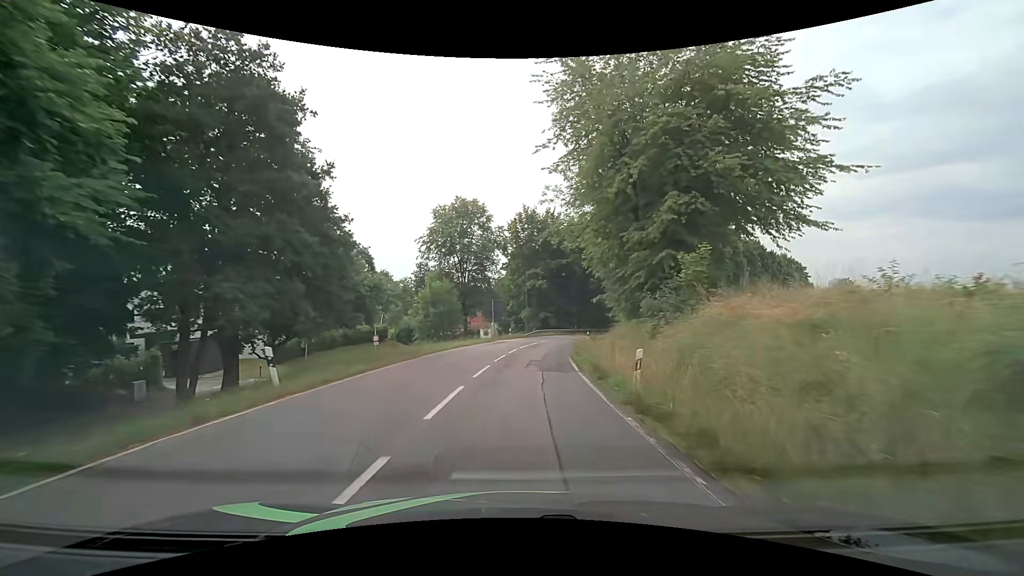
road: tertiary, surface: asphalt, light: Day
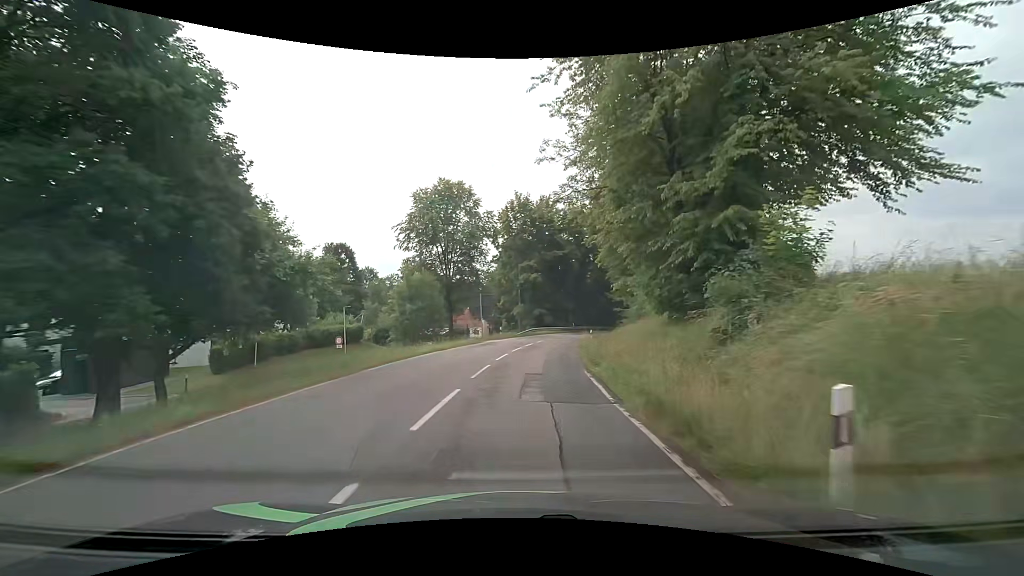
(+0.1, +7.0) m; +2°
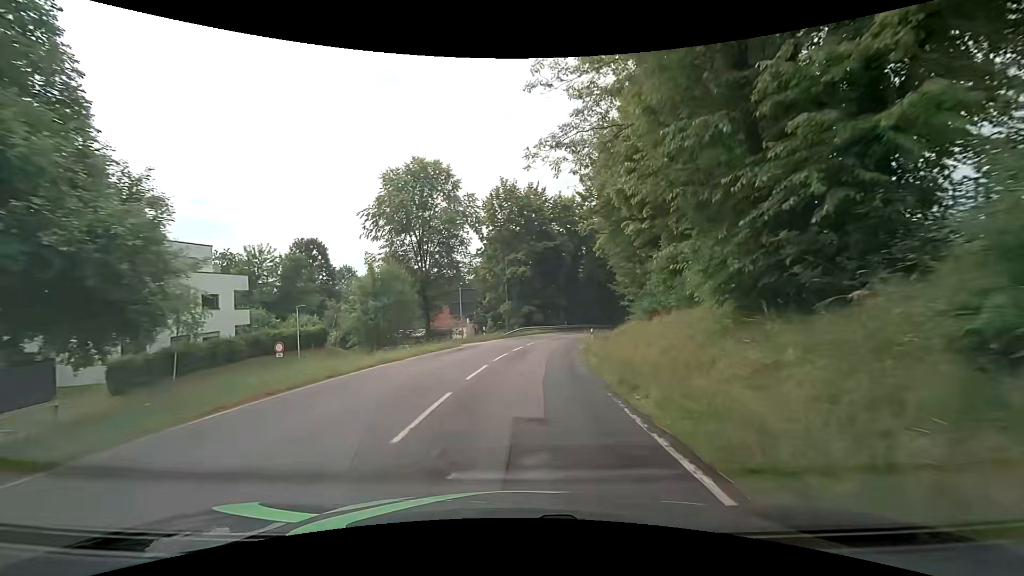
(0.0, +6.9) m; 0°
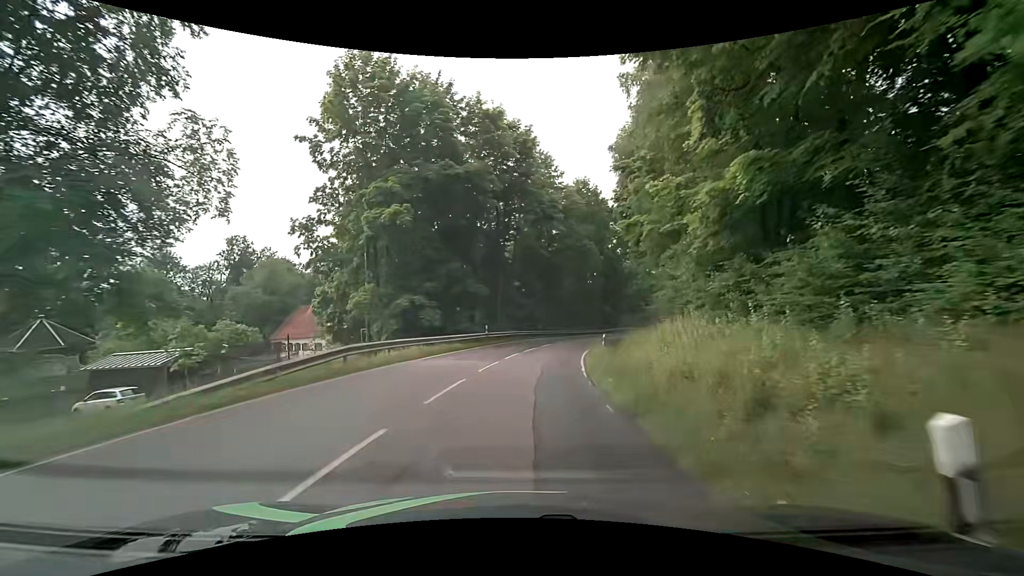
(+2.6, +33.5) m; +9°
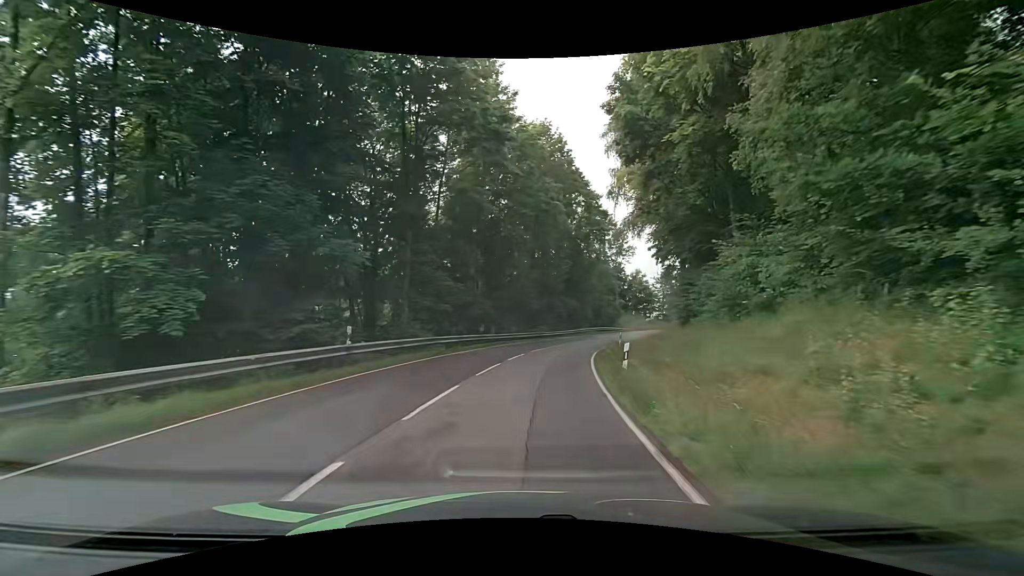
(+1.2, +19.7) m; +7°
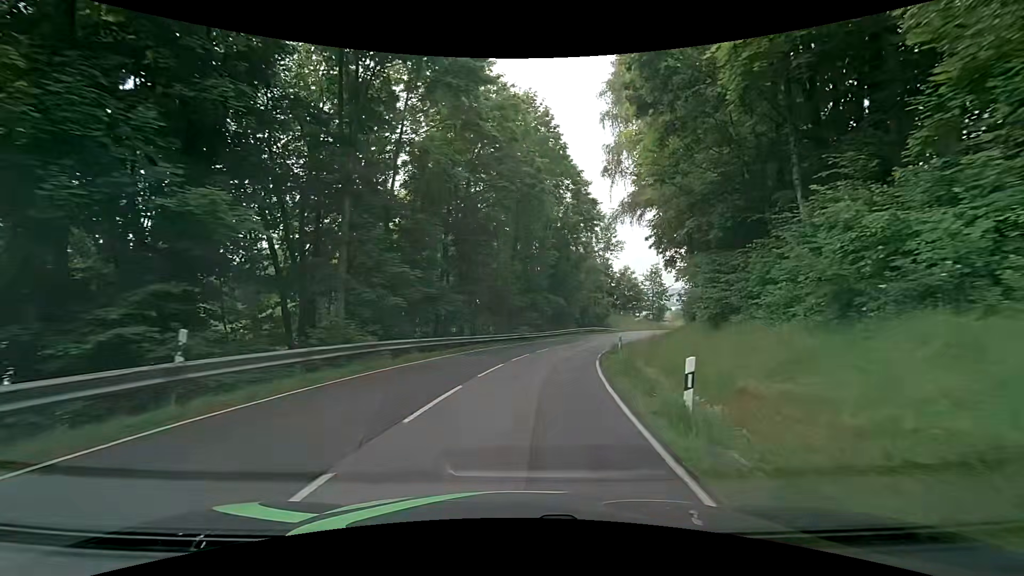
(+0.1, +6.5) m; +1°
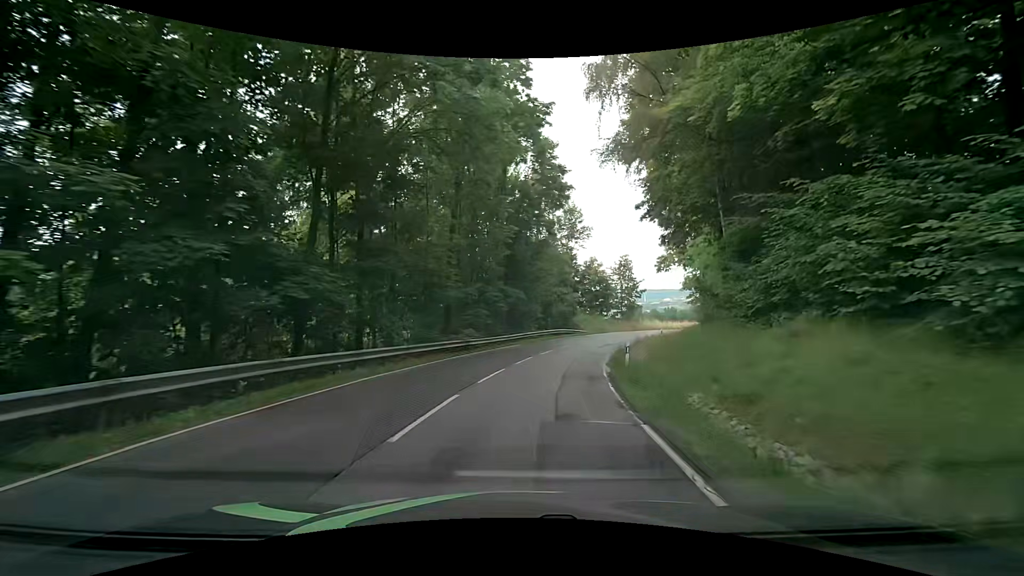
(+0.7, +13.0) m; +5°
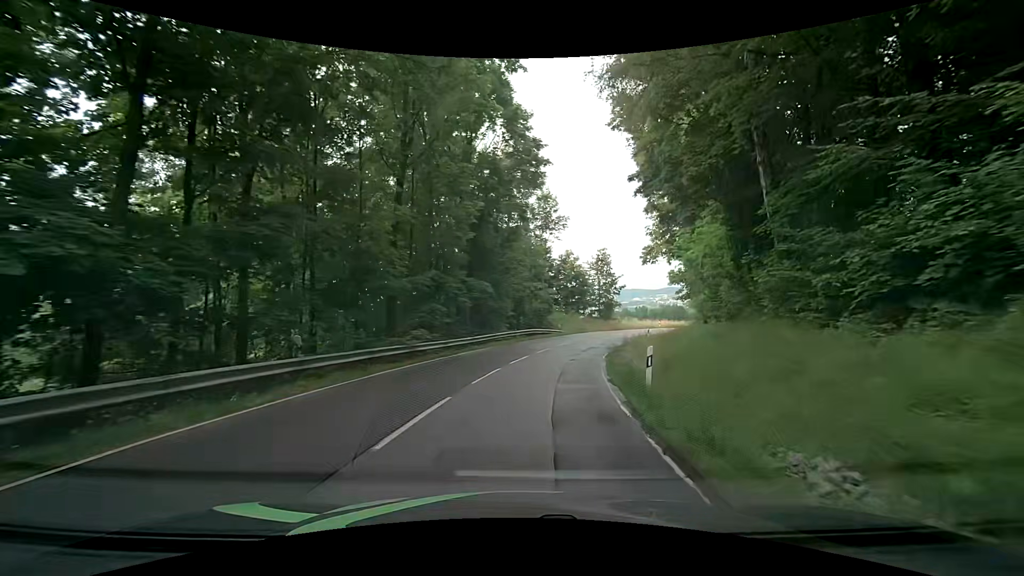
(+0.2, +6.5) m; +4°
(0, +10) (+2, +20) (+4, +30) (+6, +39) (+10, +49) (+15, +58) (+20, +66) (+25, +74) (+31, +82) (+38, +90) m
